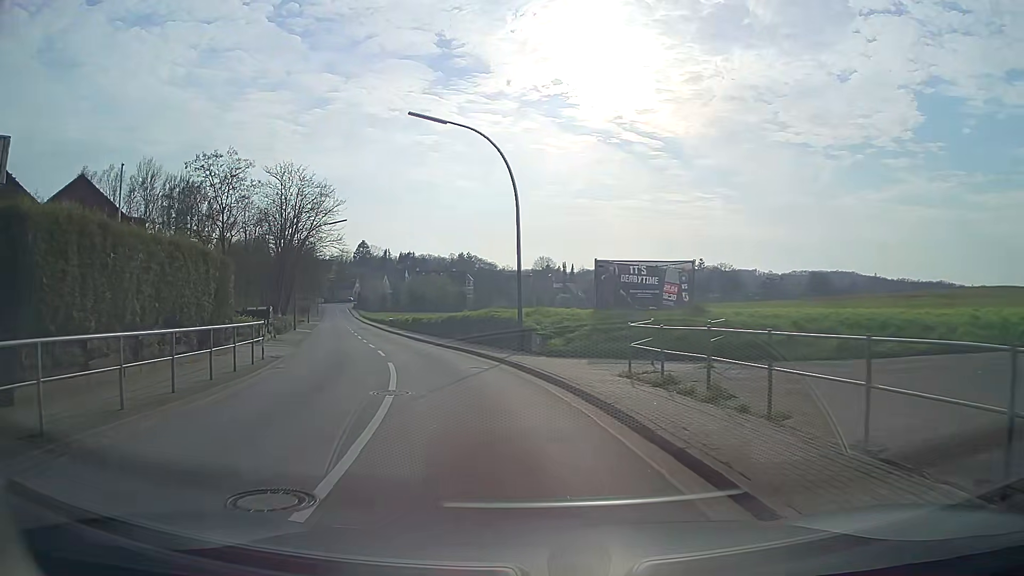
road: secondary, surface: asphalt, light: Day
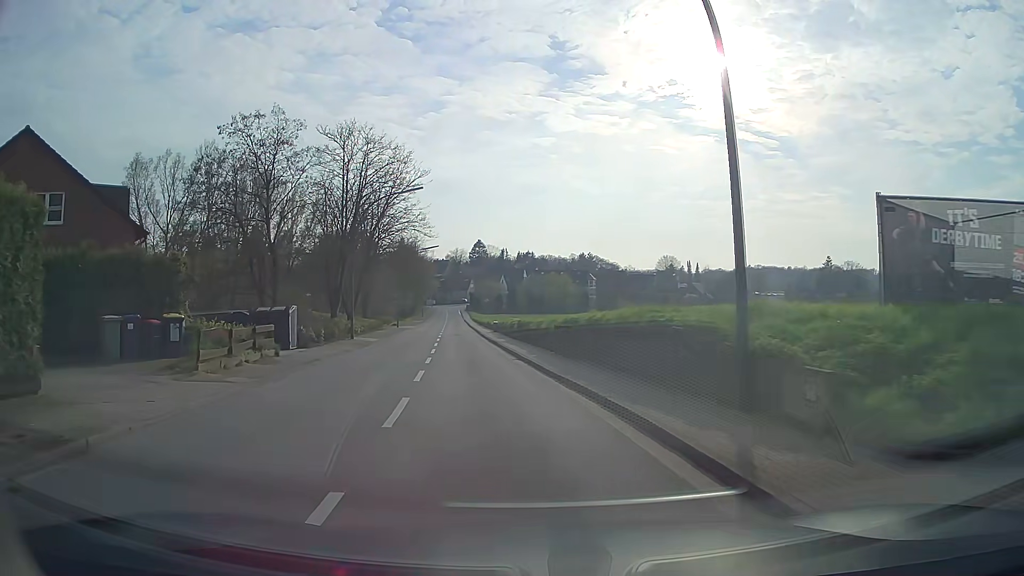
(-1.2, +13.5) m; -11°
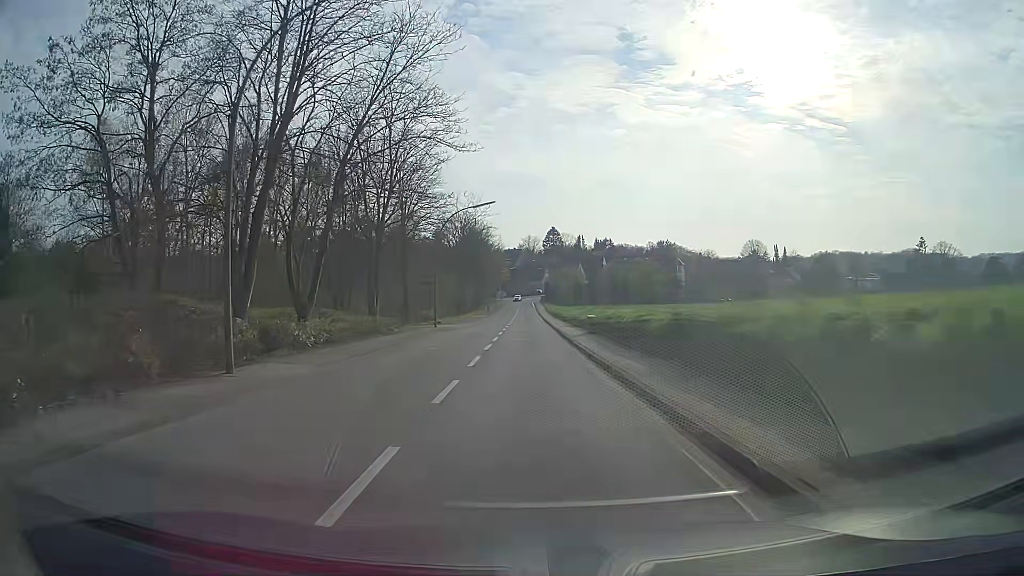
(-1.9, +22.6) m; -6°
(0, +10) (0, +20) (0, +30) (0, +40) (-1, +50) (-1, +60) (-1, +70) (-1, +80) (-1, +90) (-1, +100) m
